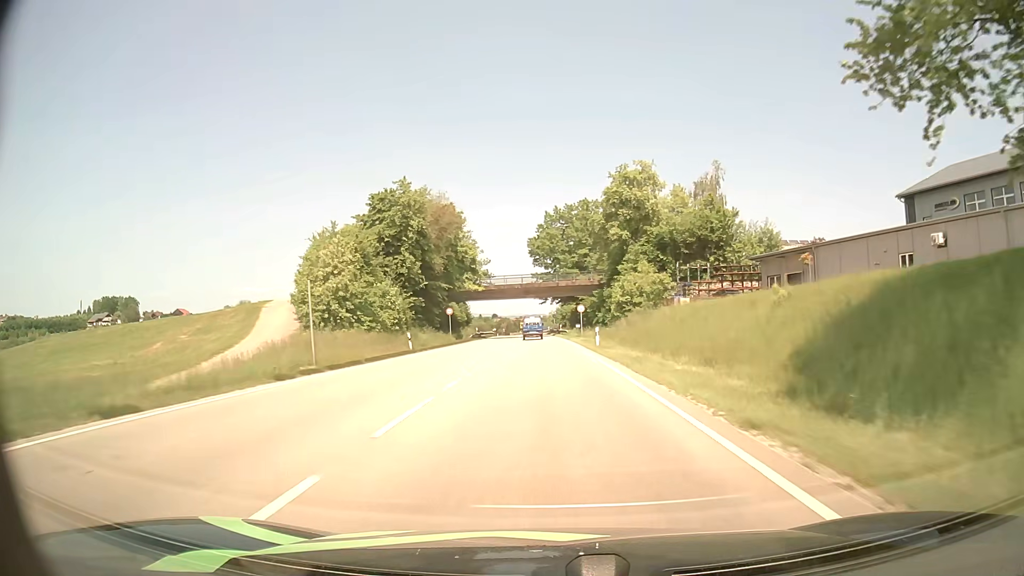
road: primary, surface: asphalt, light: Day
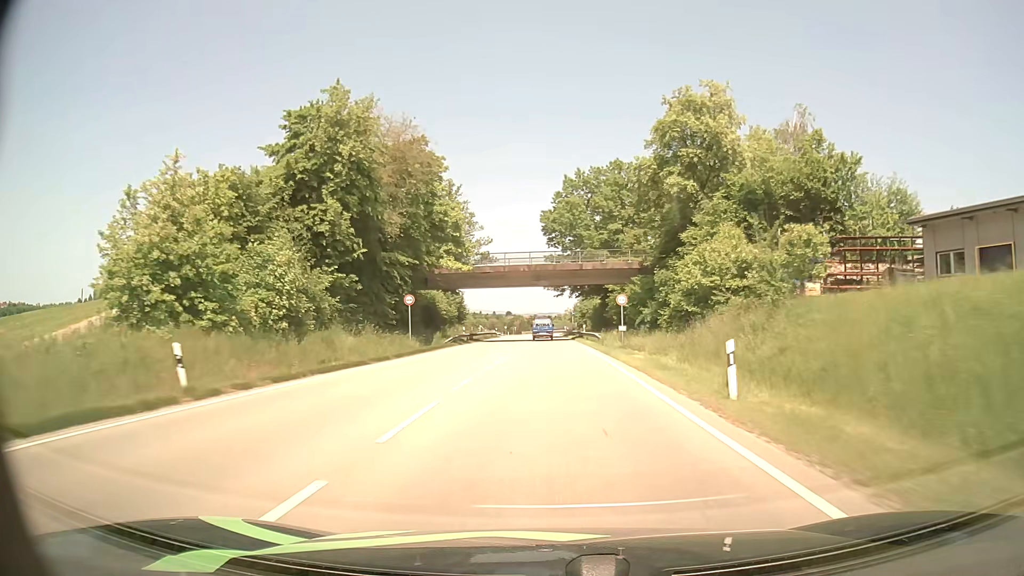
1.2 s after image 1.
(-0.3, +24.4) m; -1°
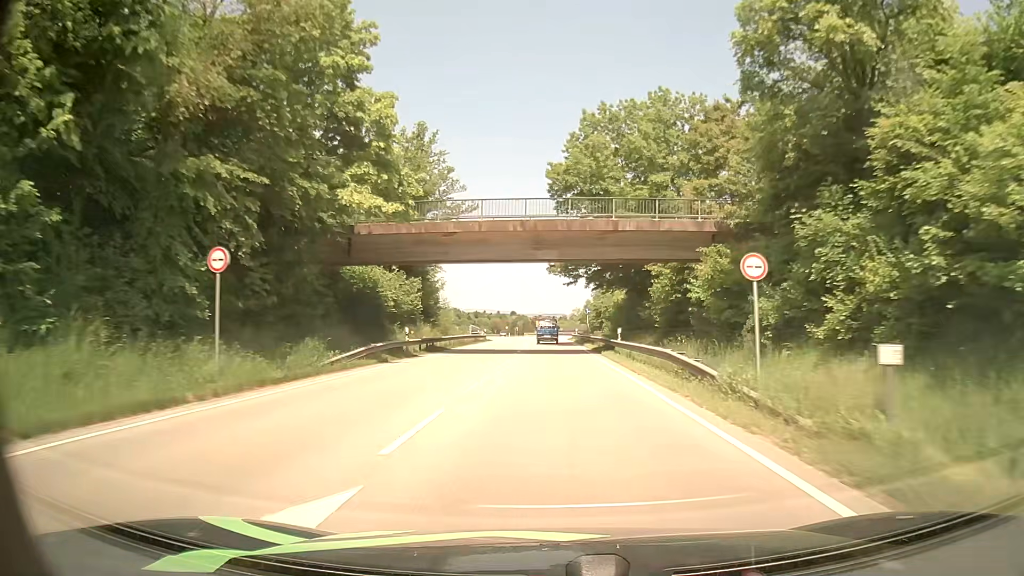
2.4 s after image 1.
(-0.1, +24.6) m; 0°
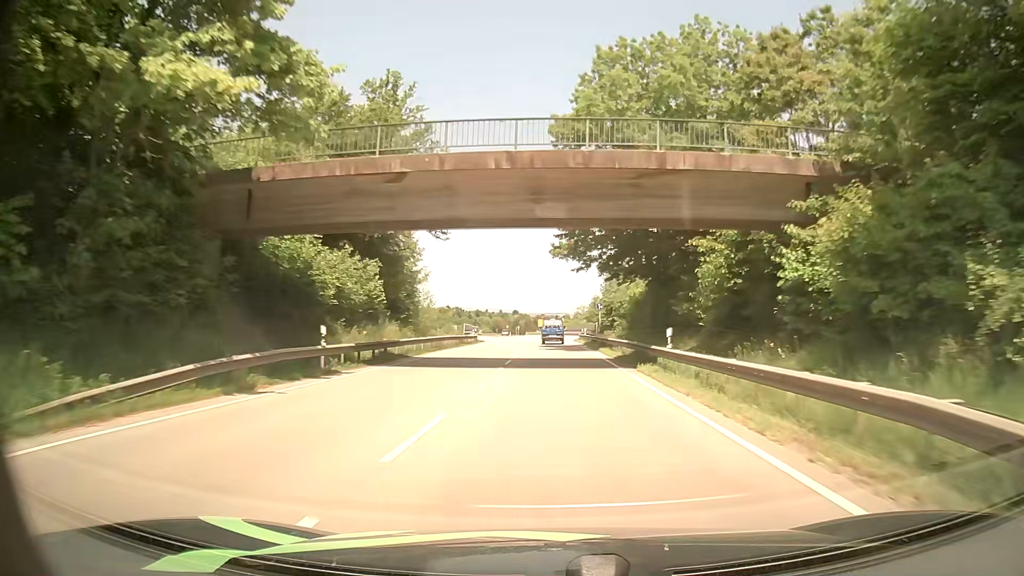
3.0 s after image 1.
(0.0, +12.7) m; 0°
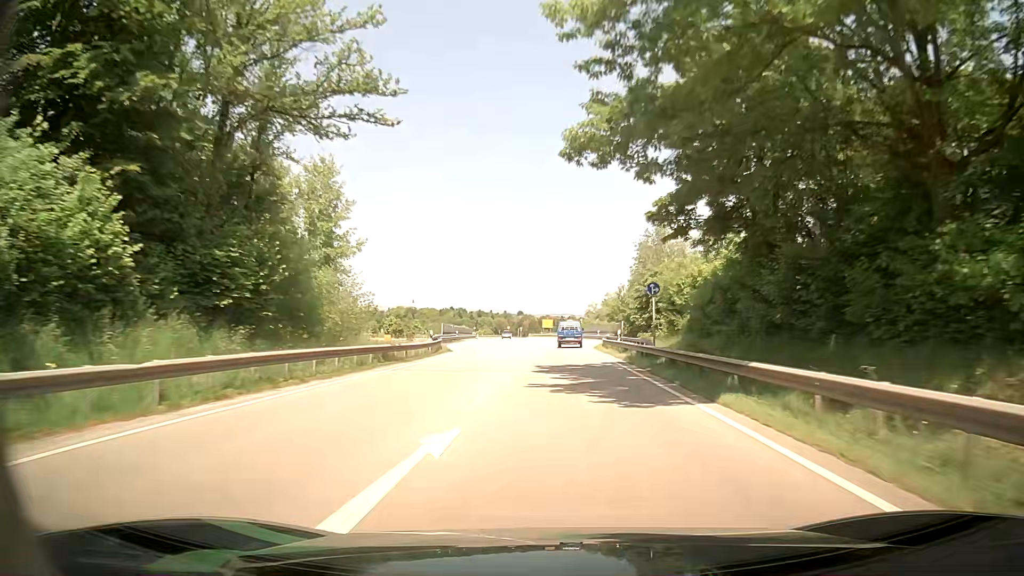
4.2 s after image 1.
(0.0, +26.2) m; +1°
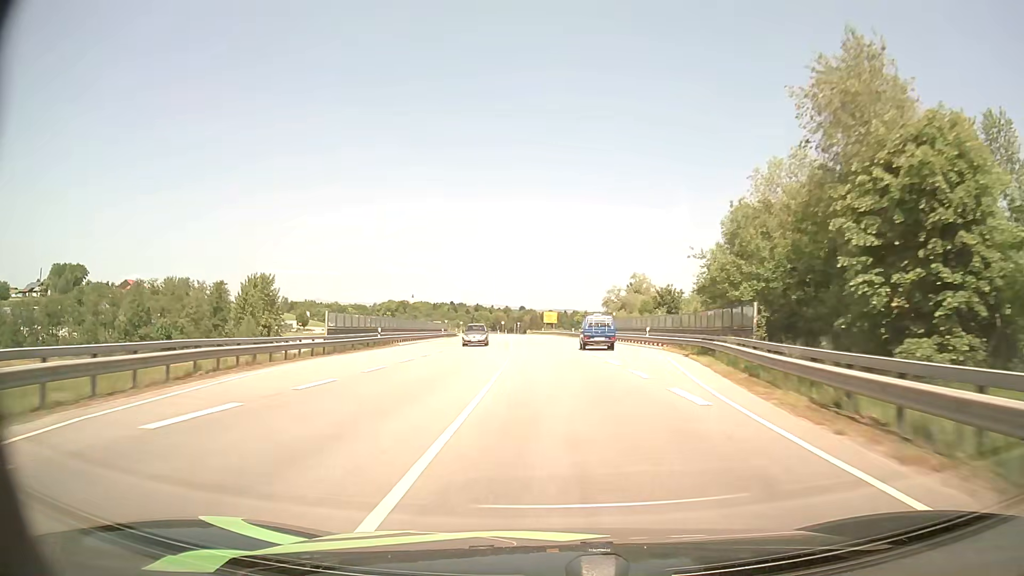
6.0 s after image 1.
(-0.9, +41.8) m; -1°
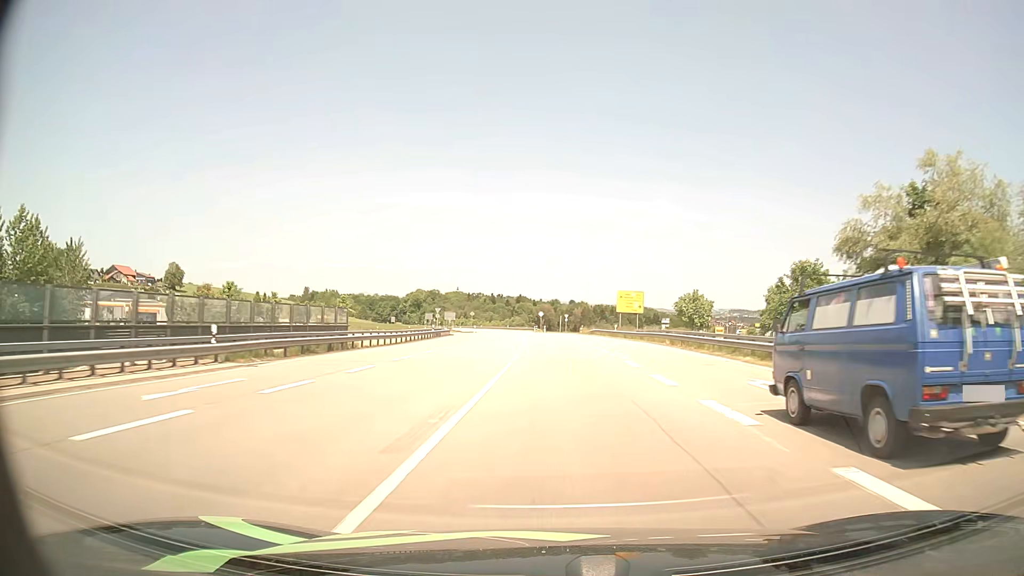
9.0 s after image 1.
(-2.8, +74.2) m; -4°
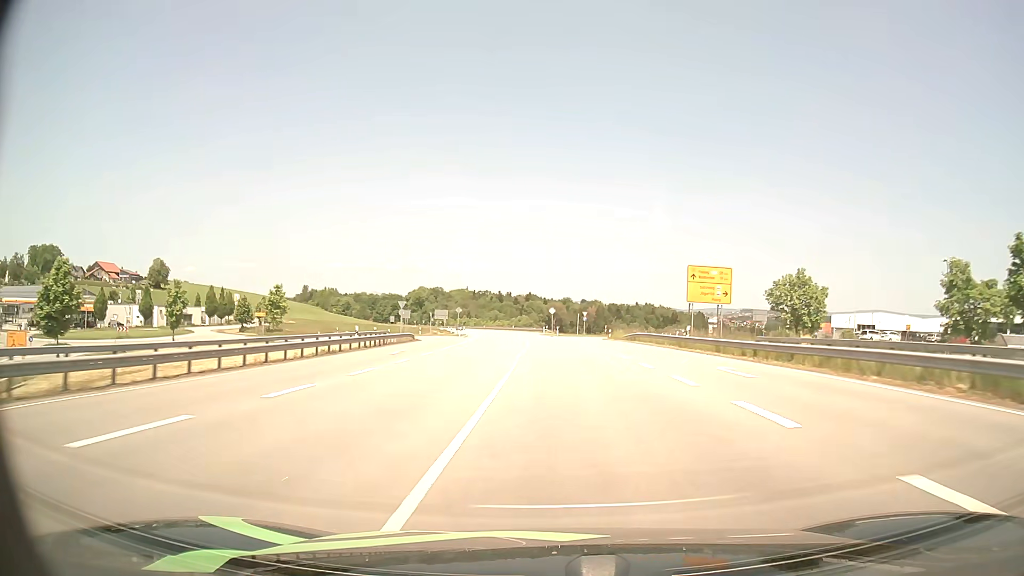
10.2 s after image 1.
(-0.3, +30.5) m; -1°
(0, +10) (0, +20) (0, +30) (-1, +40) (-1, +50) (-1, +60) (-2, +70) (-3, +80) (-4, +90) (-5, +100) m
